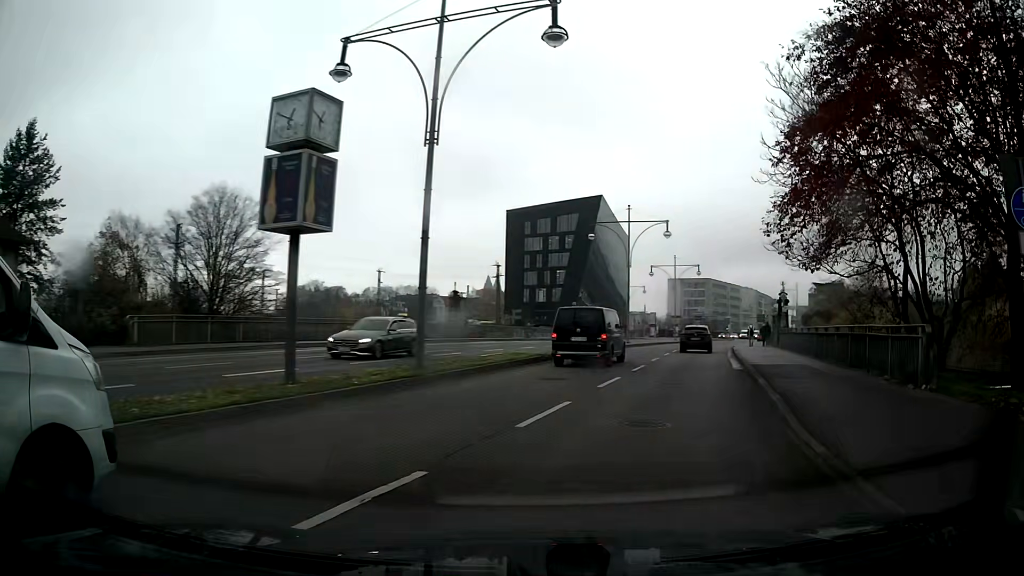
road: primary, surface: asphalt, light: Day
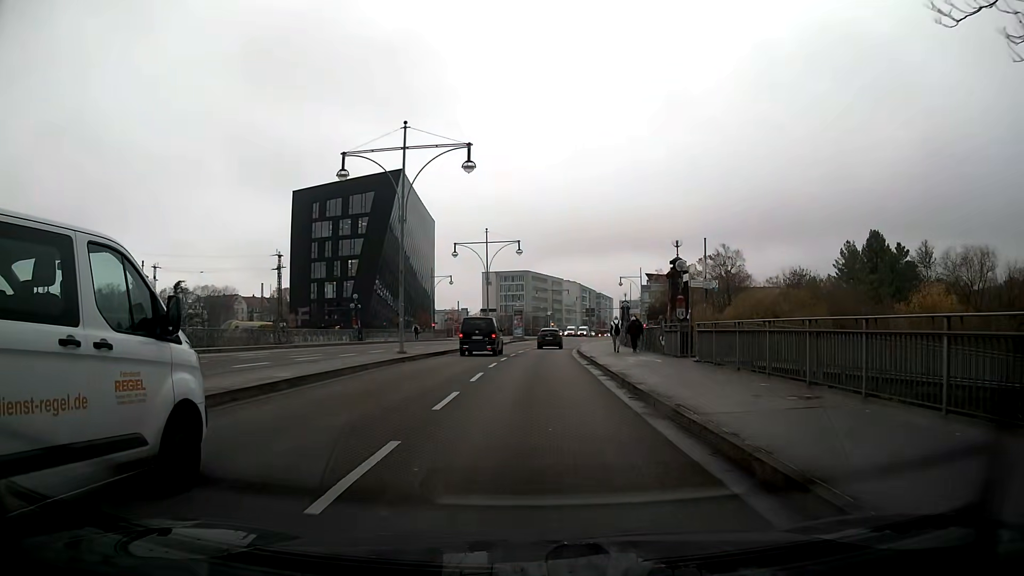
(+3.5, +22.1) m; +12°
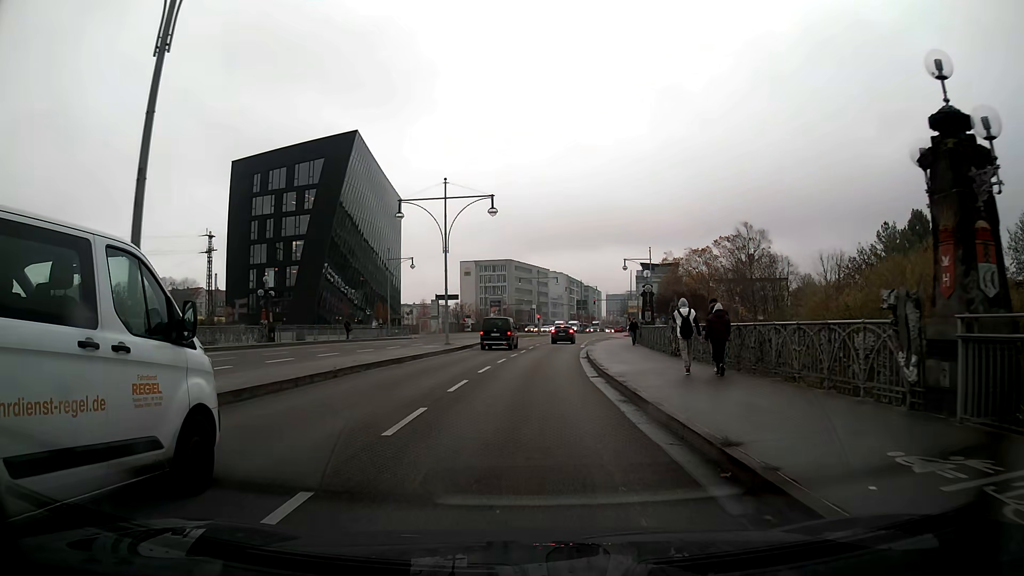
(+0.2, +20.4) m; +1°
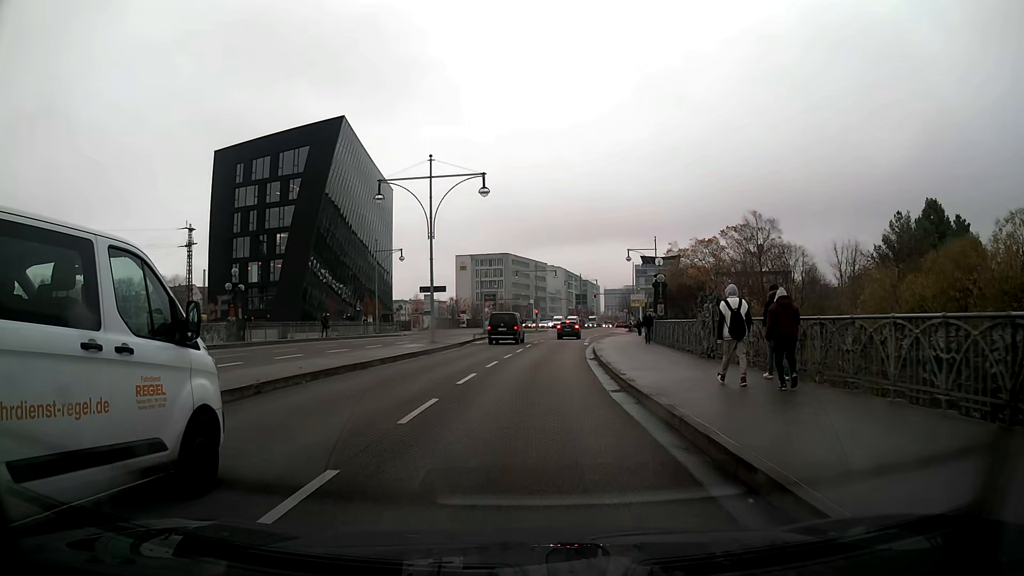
(0.0, +5.2) m; 0°
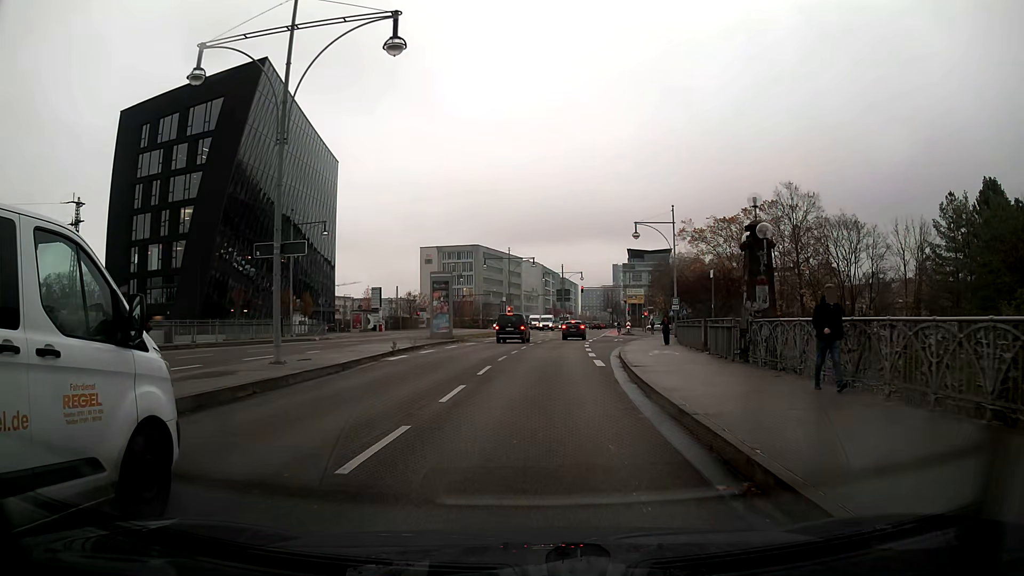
(+0.4, +20.8) m; +2°
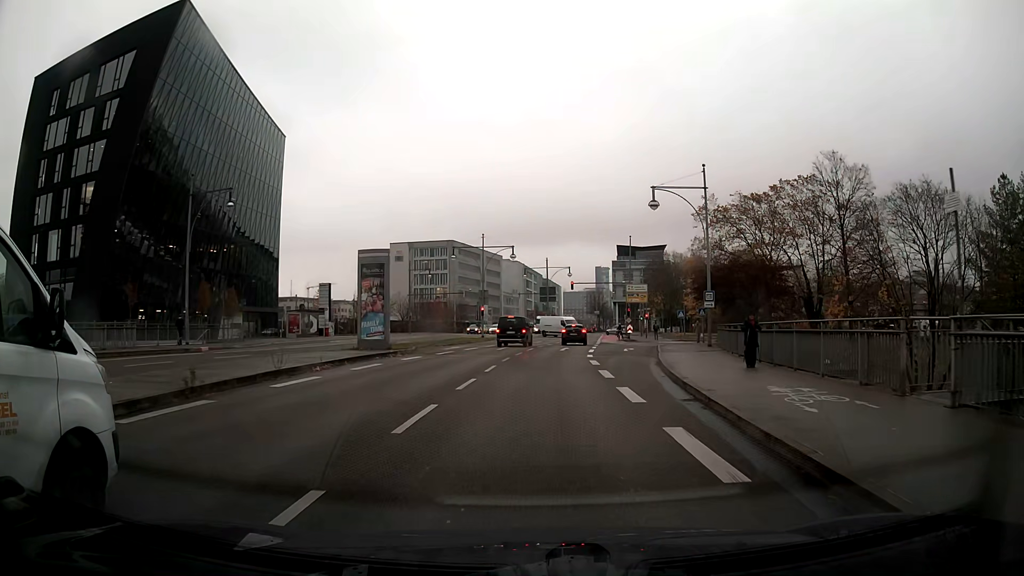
(+0.2, +15.3) m; +2°
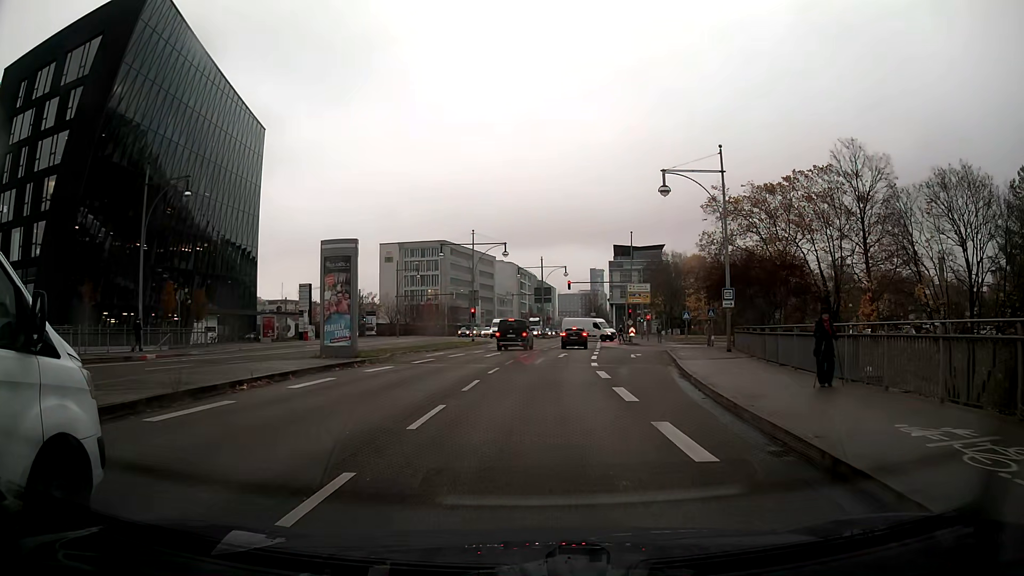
(0.0, +4.9) m; 0°
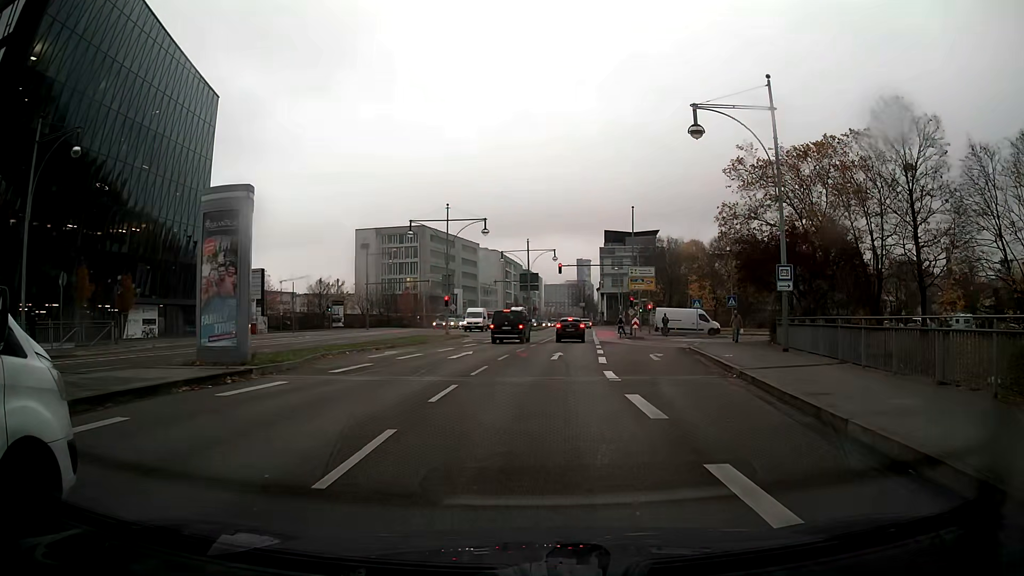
(+0.1, +9.4) m; +1°
(0, +10) (+1, +20) (+1, +30) (+2, +40) (+3, +50) (+4, +60) (+5, +70) (+5, +80) (+6, +90) (+7, +100) m
